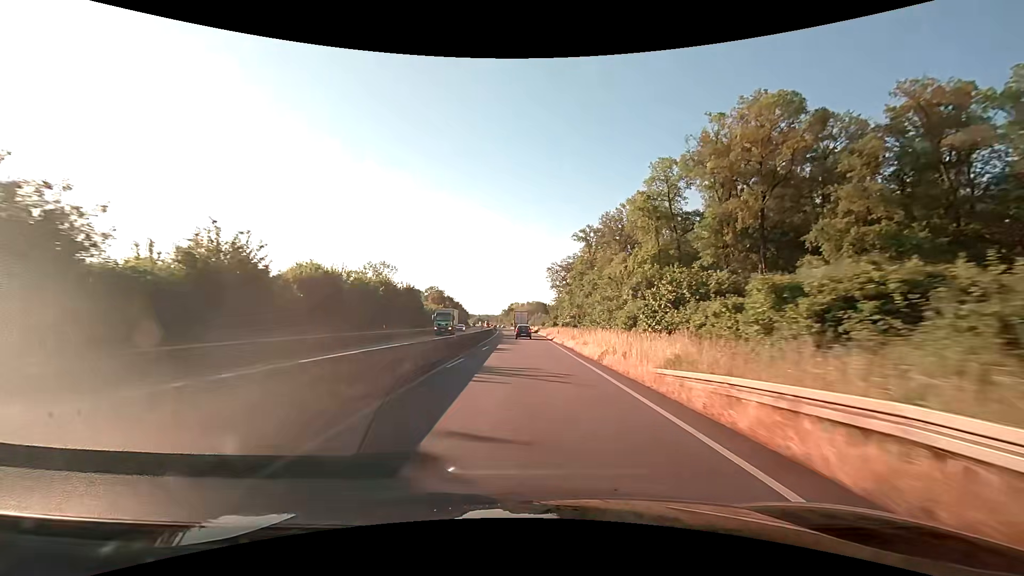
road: trunk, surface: asphalt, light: Day
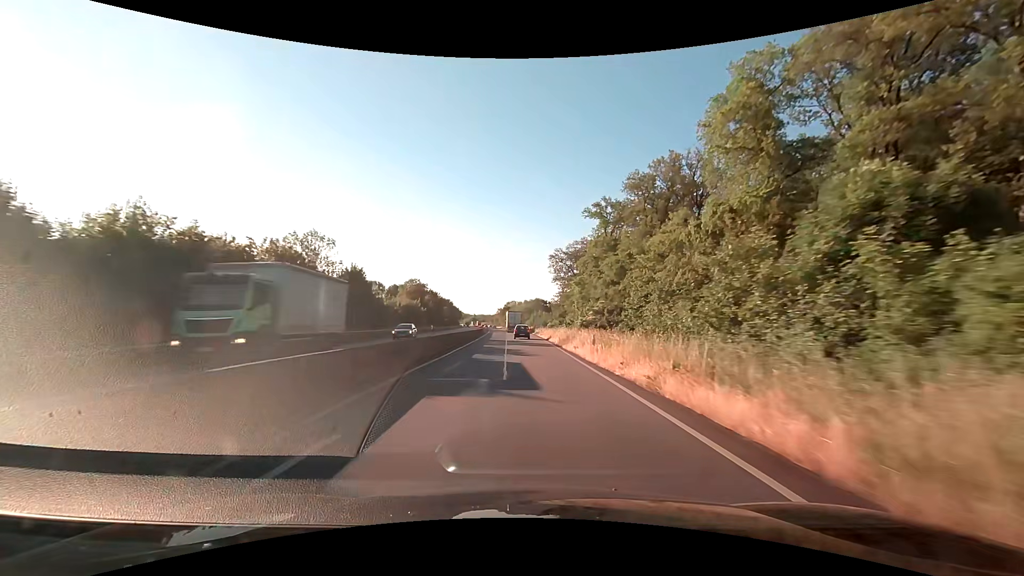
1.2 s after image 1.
(+0.1, +26.2) m; 0°
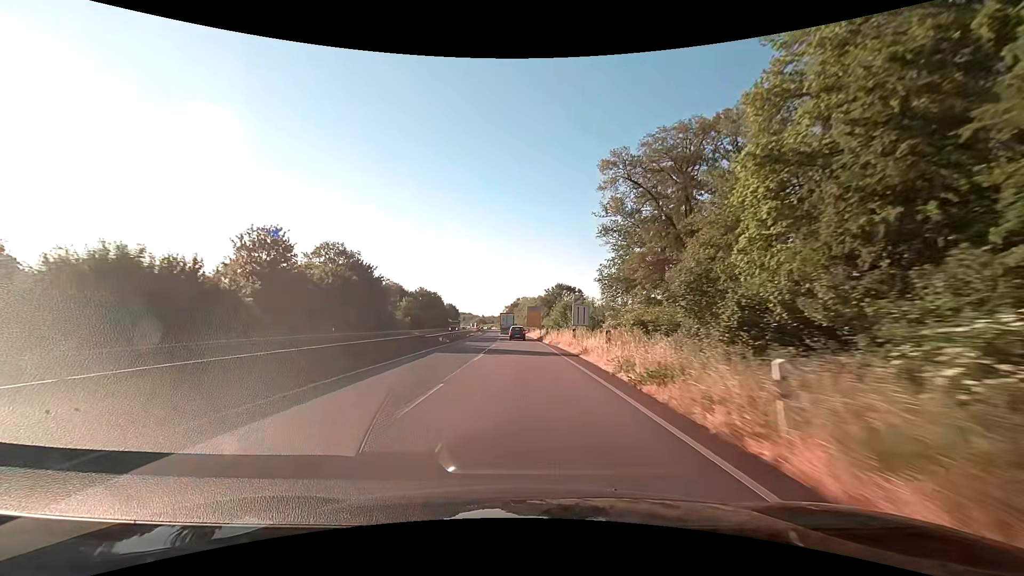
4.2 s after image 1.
(-0.3, +67.5) m; -1°
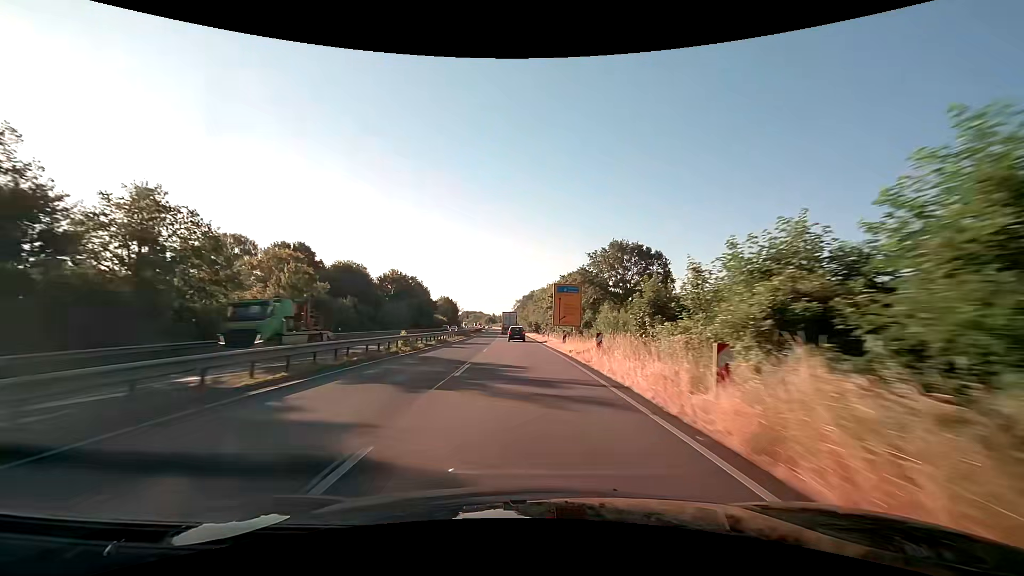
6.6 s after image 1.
(-0.9, +57.0) m; -1°
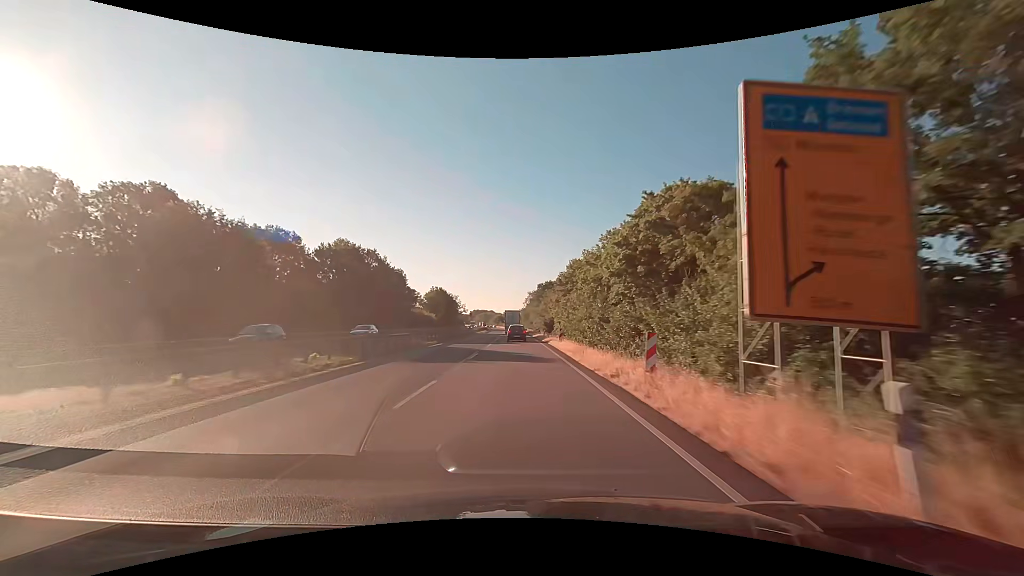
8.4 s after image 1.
(-0.6, +44.8) m; -2°
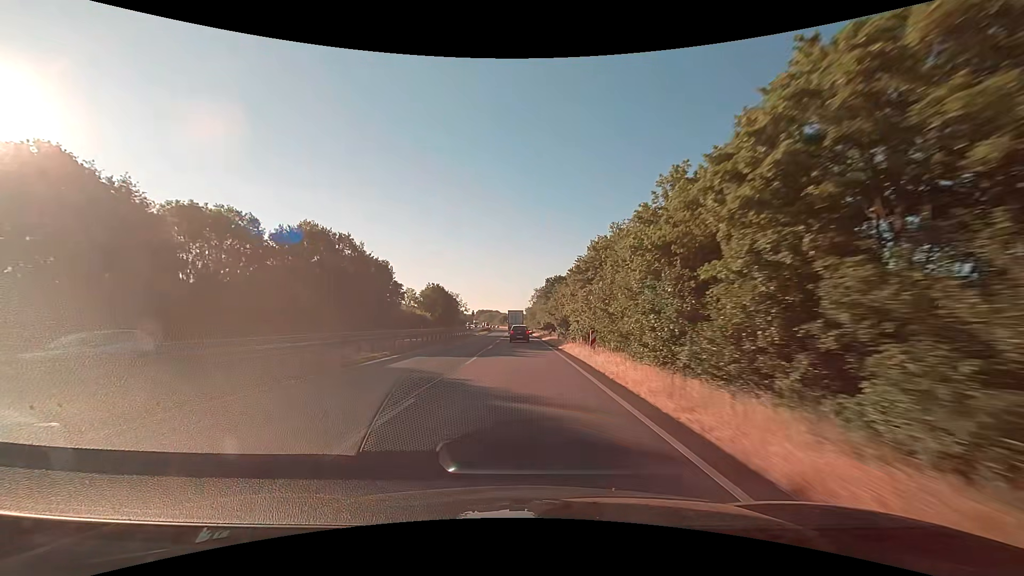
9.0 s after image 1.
(-0.1, +15.3) m; -1°
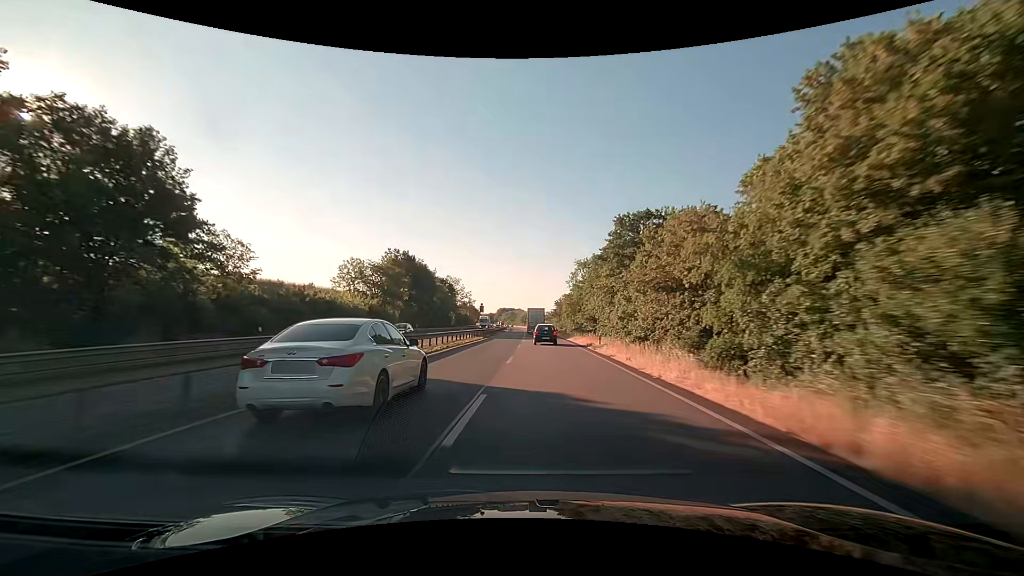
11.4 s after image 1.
(-1.4, +61.5) m; -3°
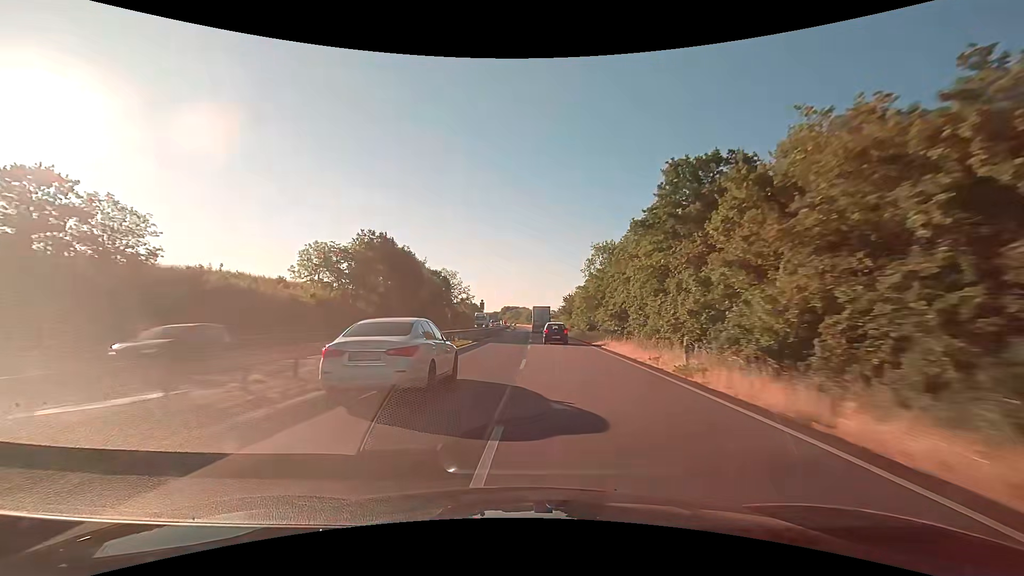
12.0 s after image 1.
(0.0, +15.3) m; 0°
(0, +10) (0, +20) (0, +30) (0, +40) (0, +50) (0, +60) (0, +70) (0, +80) (0, +90) (0, +100) m
